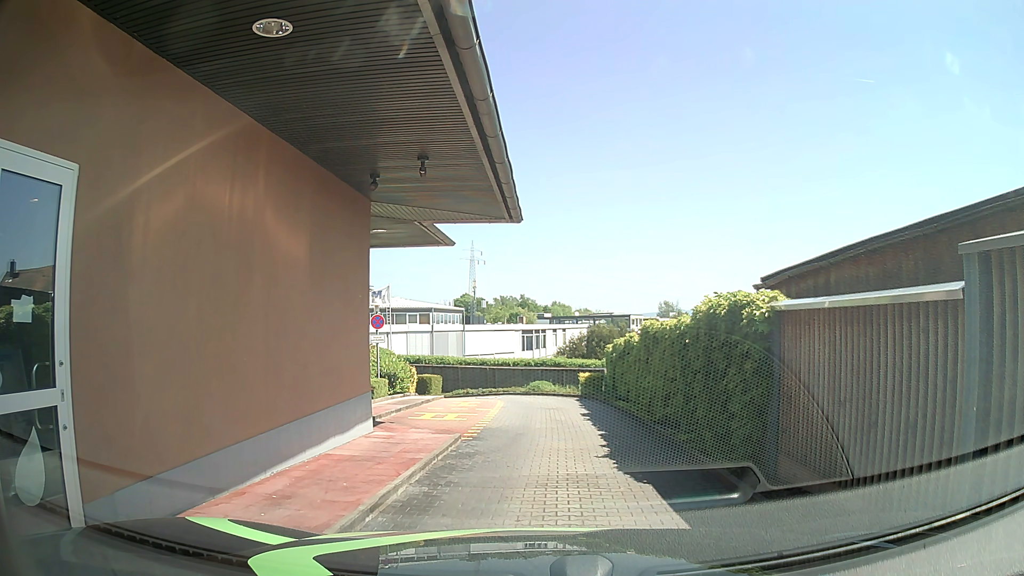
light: Day
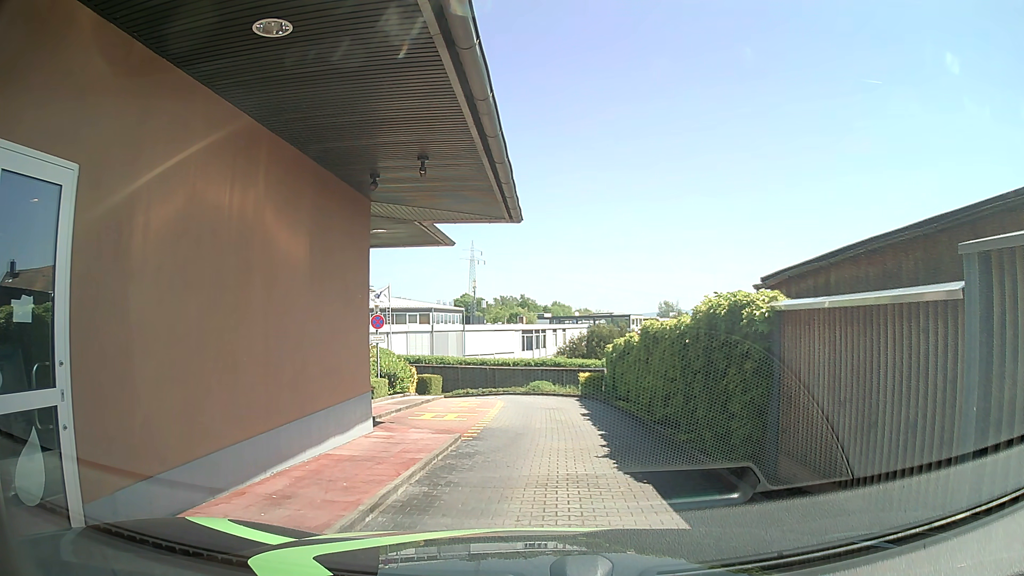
(0.0, 0.0) m; 0°
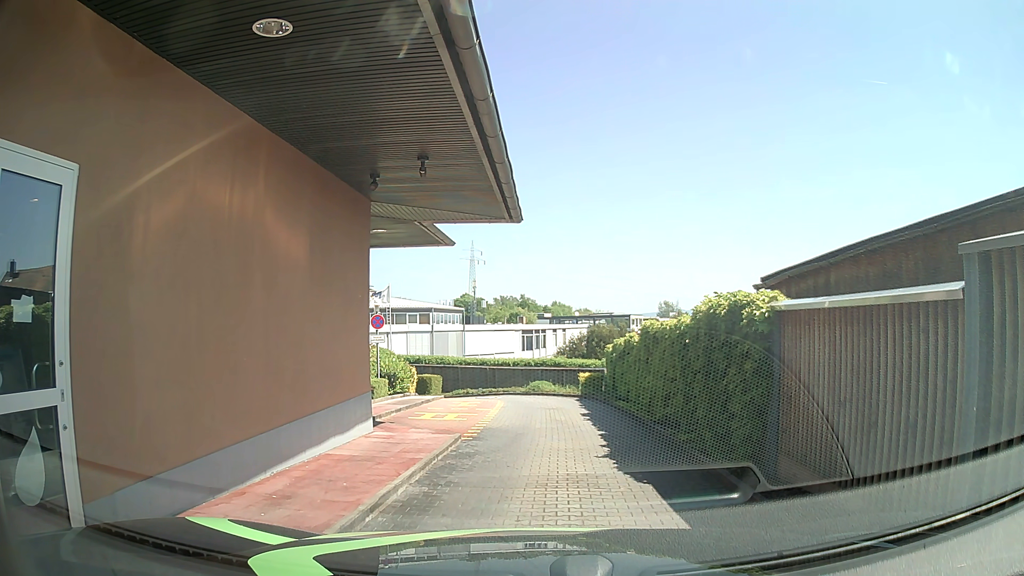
(0.0, 0.0) m; 0°
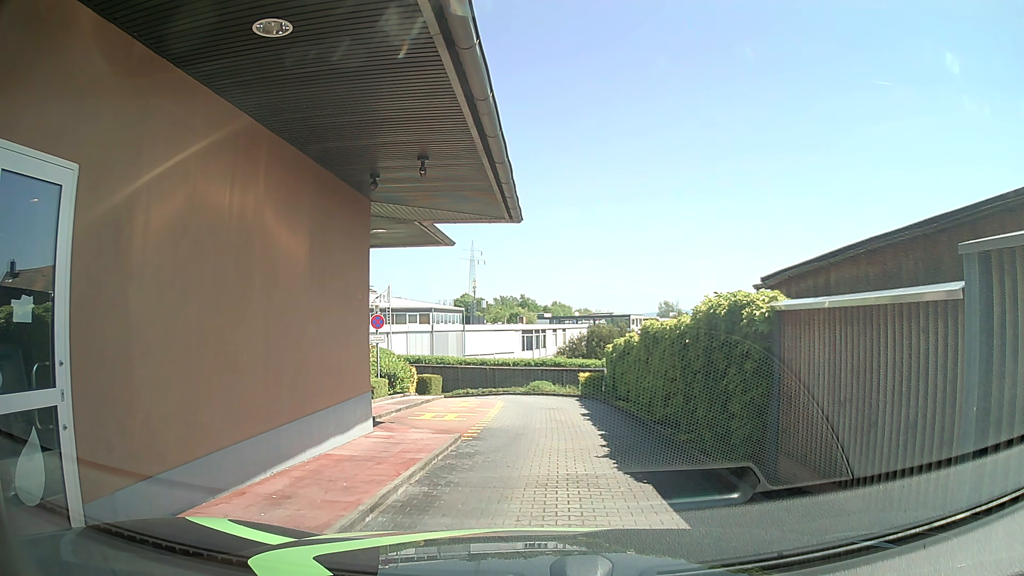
(0.0, 0.0) m; 0°
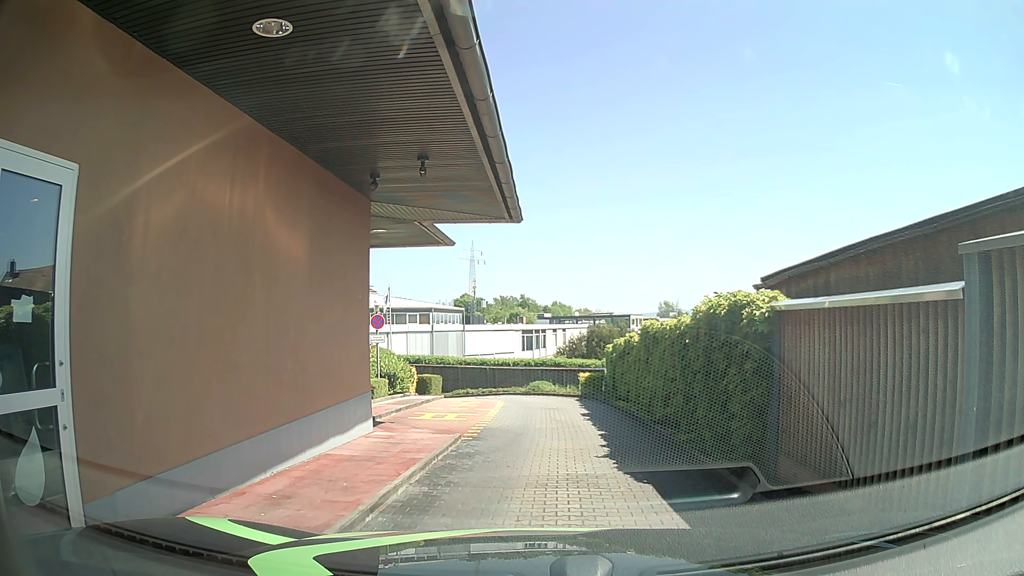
(0.0, 0.0) m; 0°
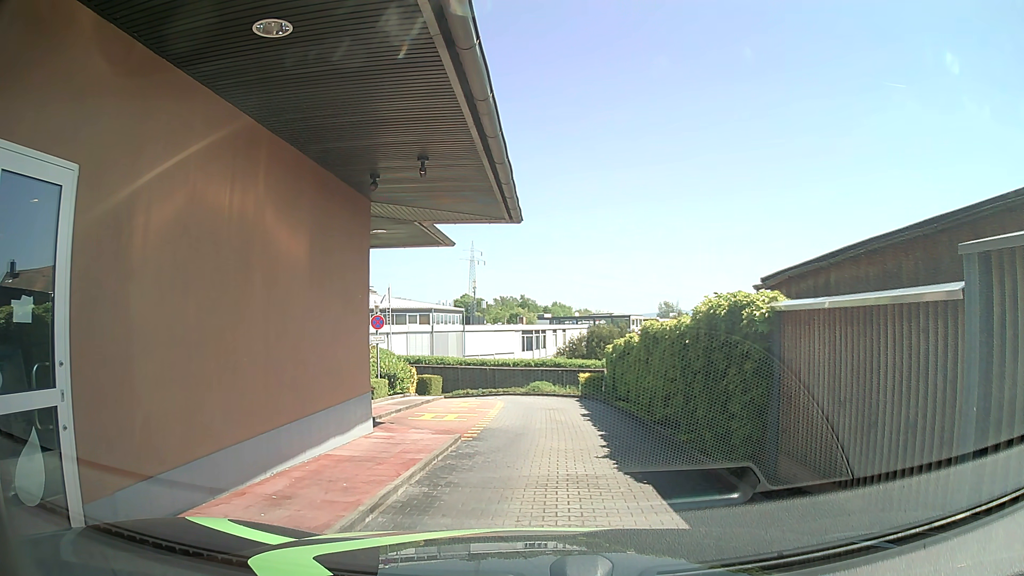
(0.0, 0.0) m; 0°
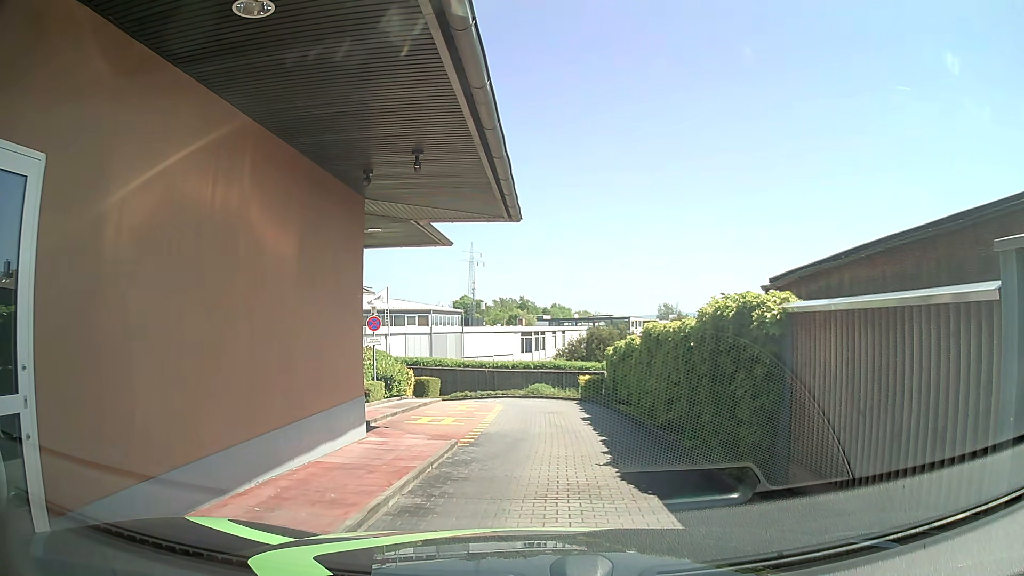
(0.0, +0.3) m; 0°
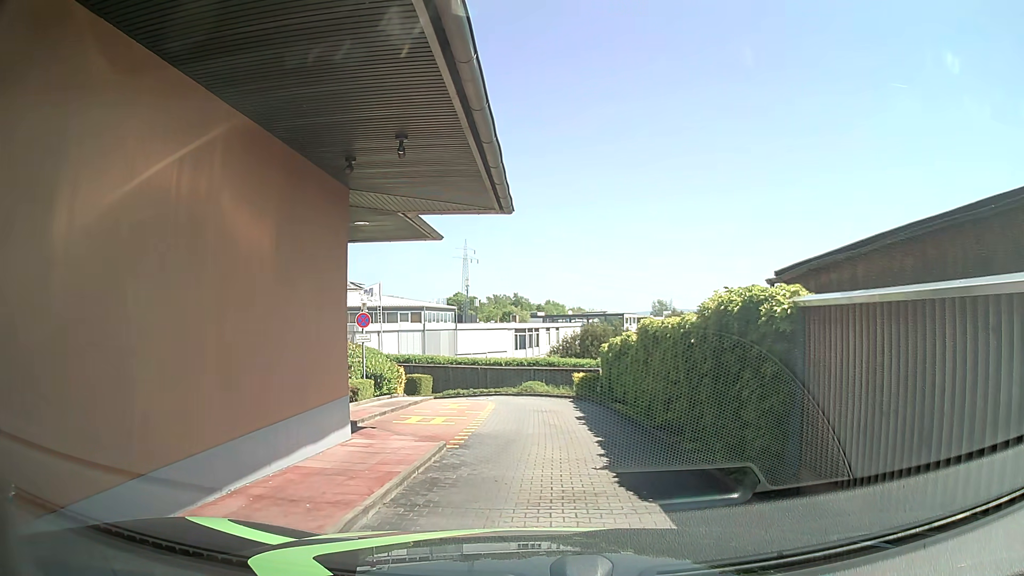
(0.0, +0.5) m; 0°
